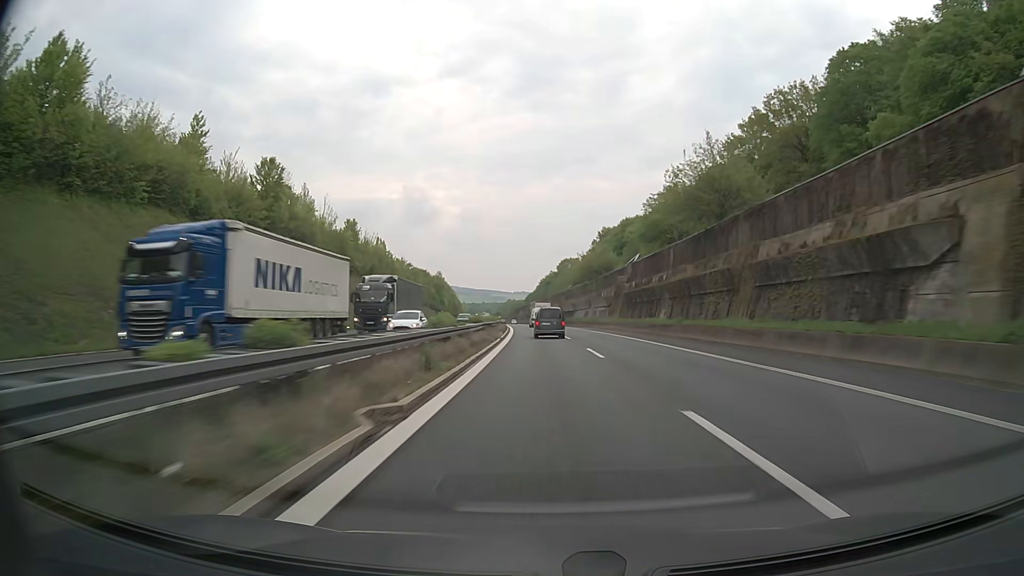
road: motorway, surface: asphalt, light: Day
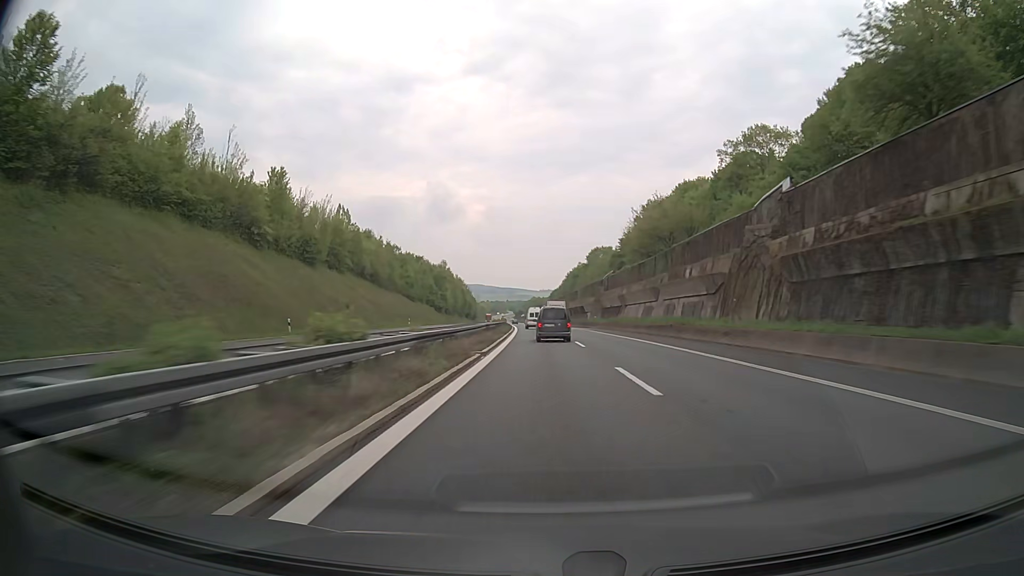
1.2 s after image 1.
(-0.9, +45.5) m; -2°
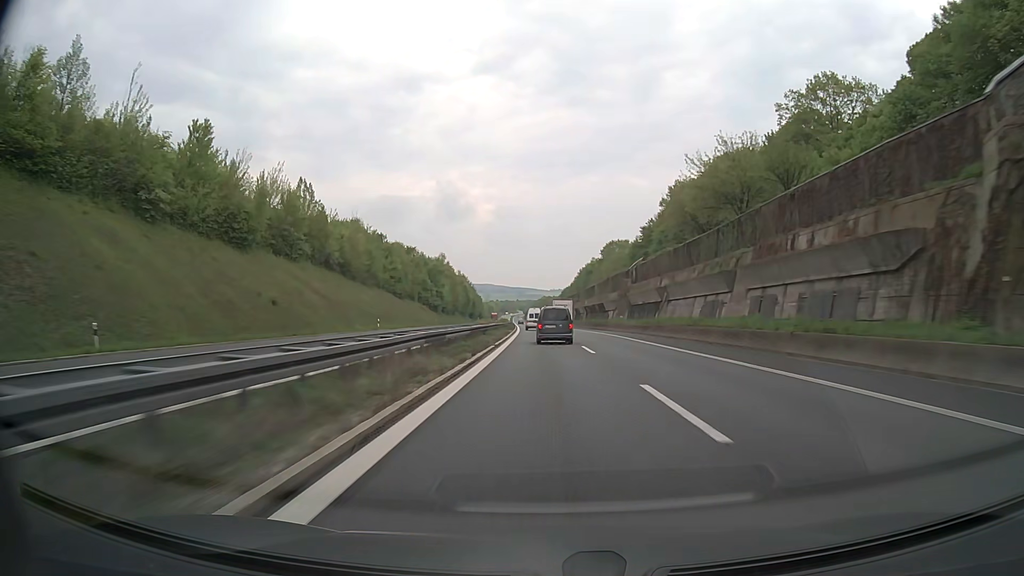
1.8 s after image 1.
(-0.1, +22.4) m; -1°
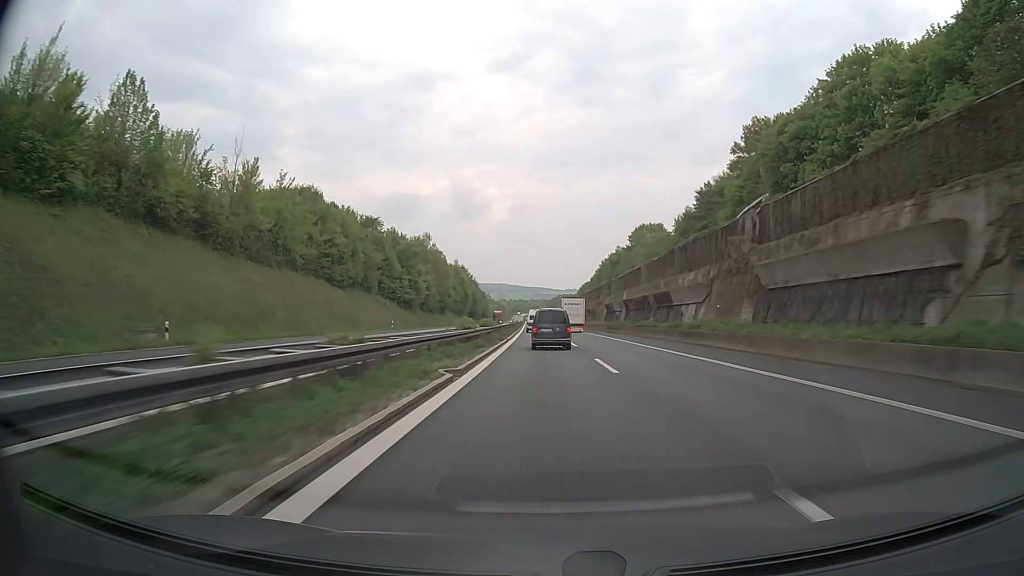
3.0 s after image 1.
(-0.6, +44.1) m; -1°
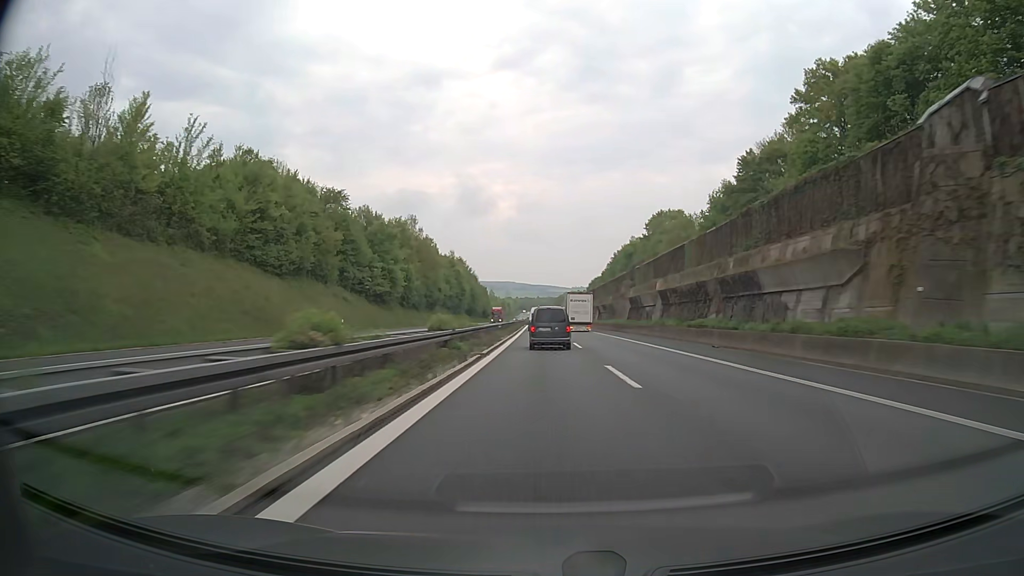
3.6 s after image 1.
(-0.1, +21.9) m; -1°
